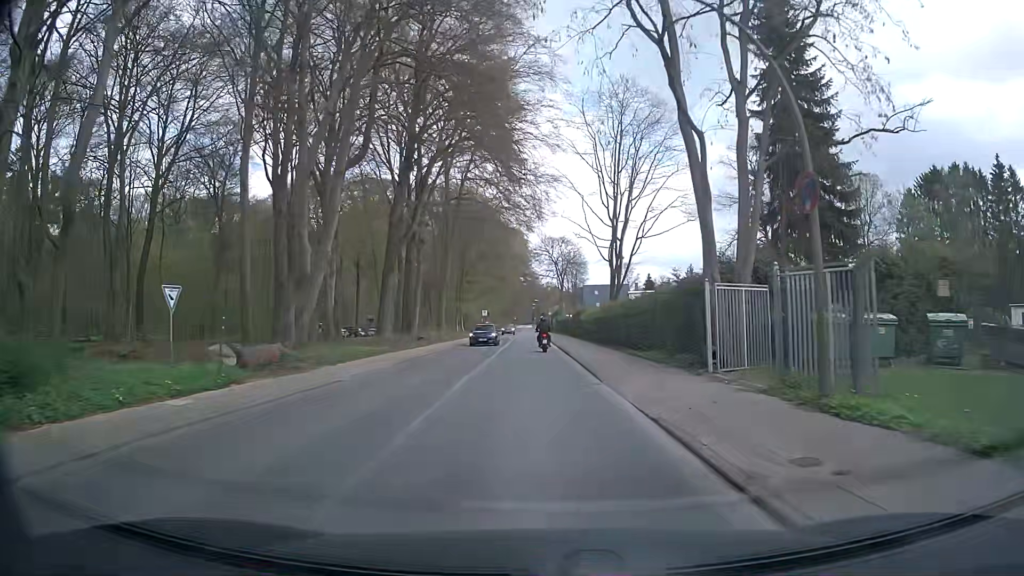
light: Day
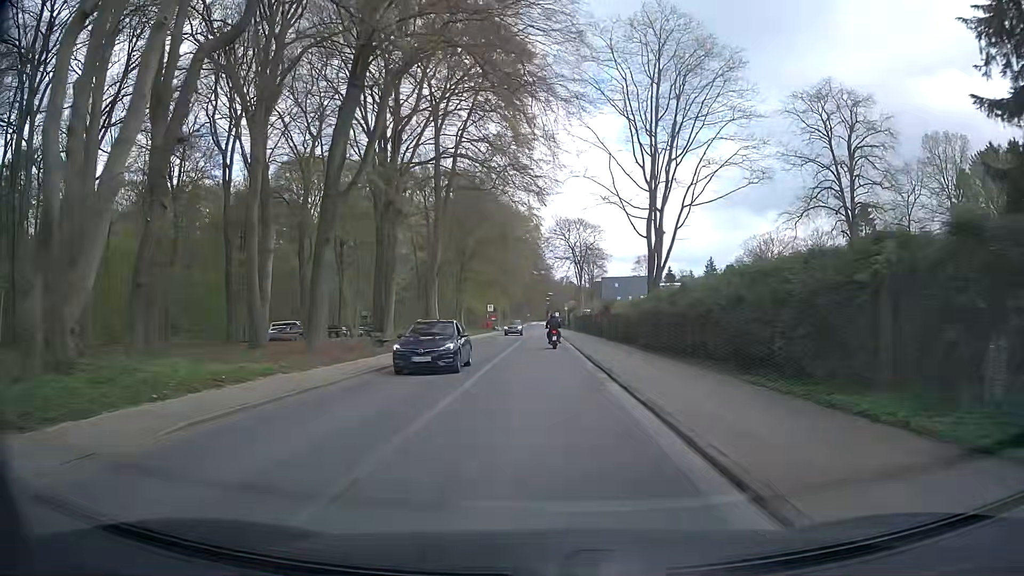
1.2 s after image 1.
(-0.1, +14.7) m; -1°
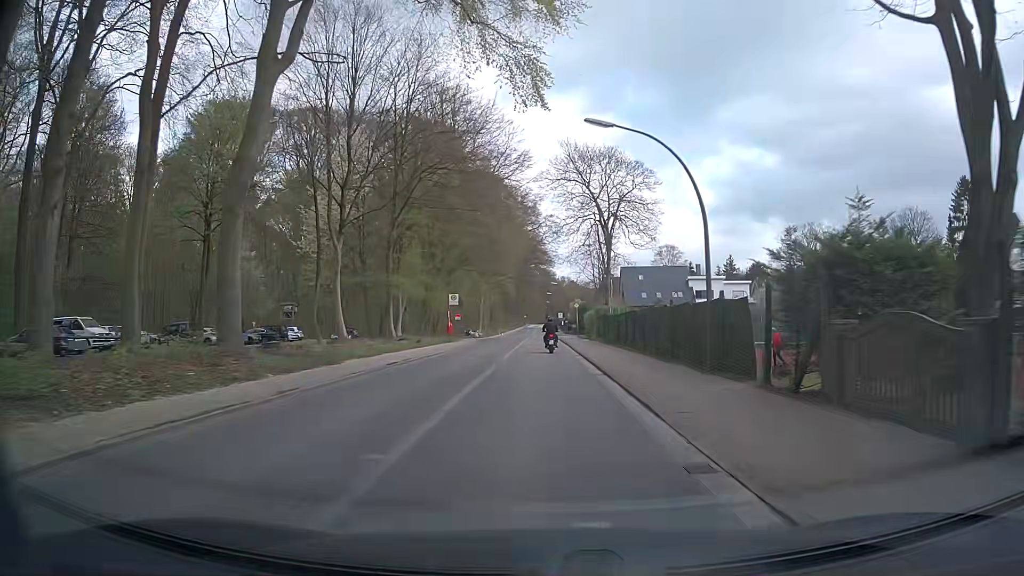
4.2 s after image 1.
(-0.3, +36.2) m; -1°
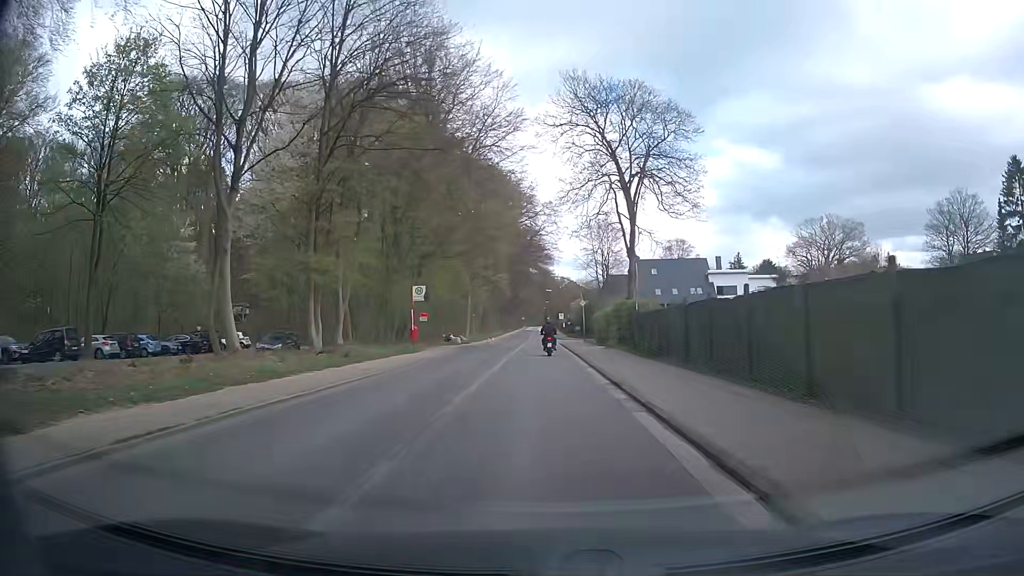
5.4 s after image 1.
(0.0, +14.2) m; 0°
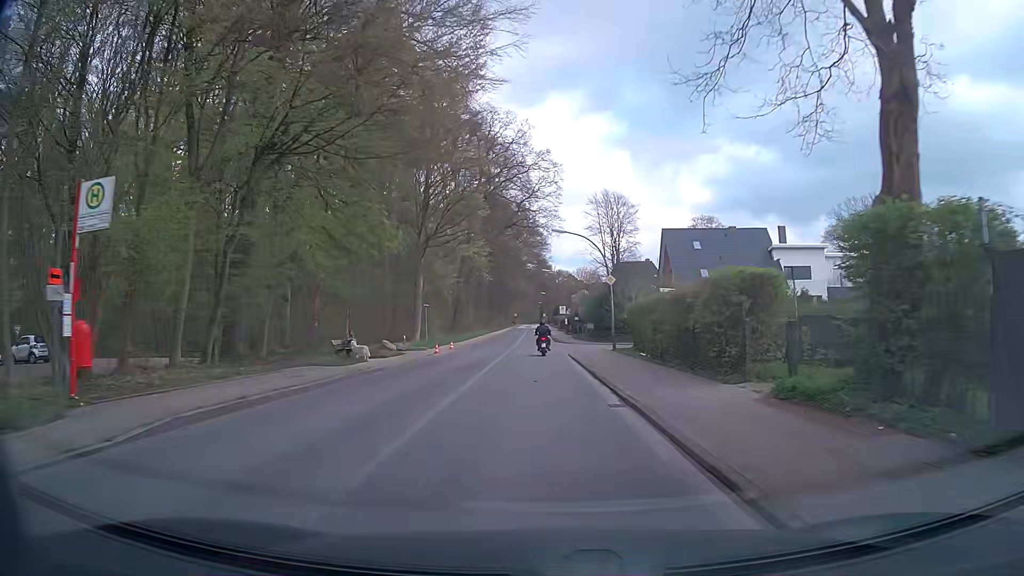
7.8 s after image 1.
(+0.1, +28.7) m; +1°
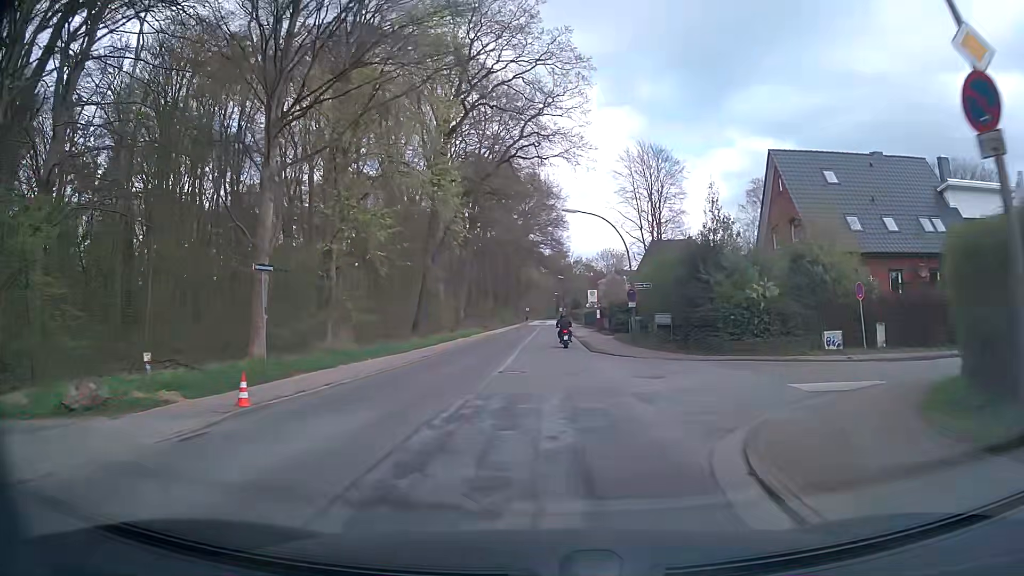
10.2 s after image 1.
(-0.3, +29.7) m; -2°
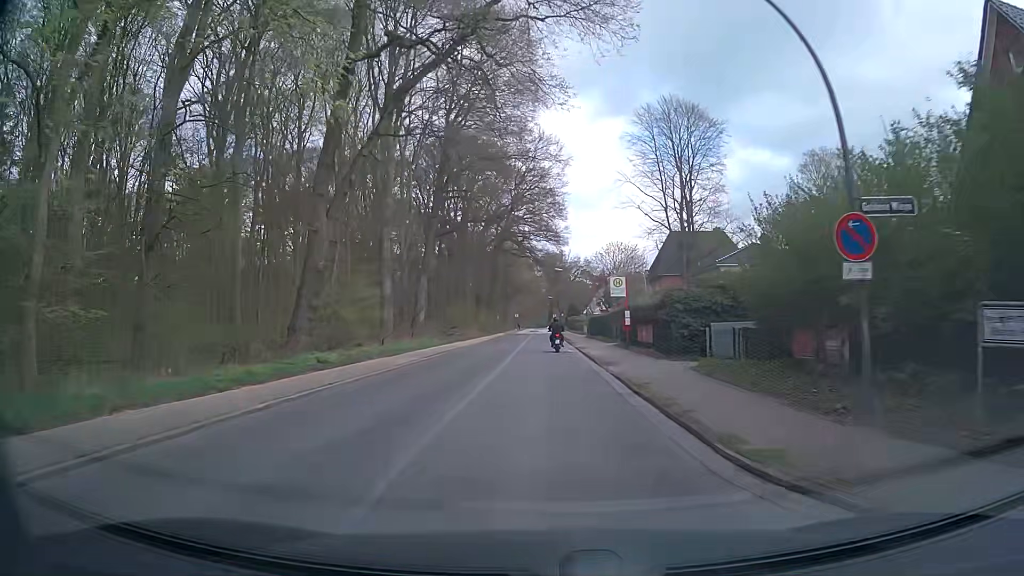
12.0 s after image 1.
(+0.3, +22.6) m; +1°
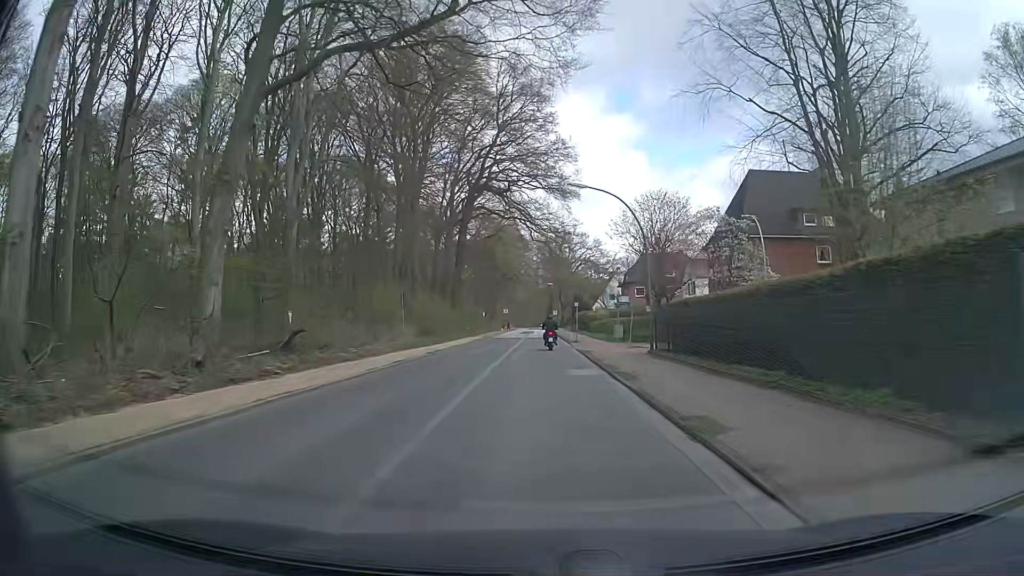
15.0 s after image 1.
(+0.1, +37.5) m; 0°
(0, +10) (0, +20) (0, +30) (0, +40) (0, +50) (0, +60) (0, +70) (0, +80) (0, +90) (0, +100) m
